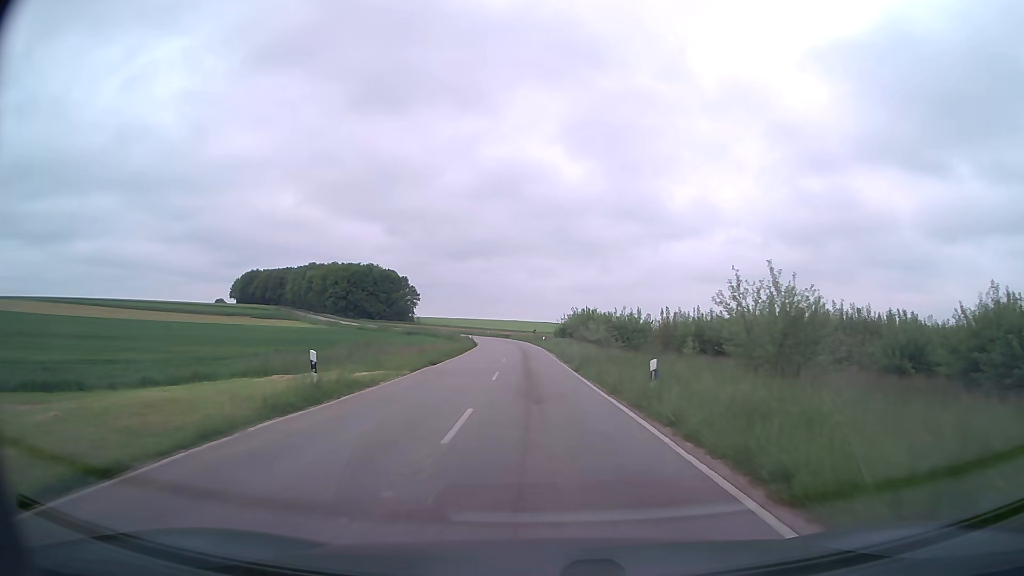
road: tertiary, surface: asphalt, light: Day
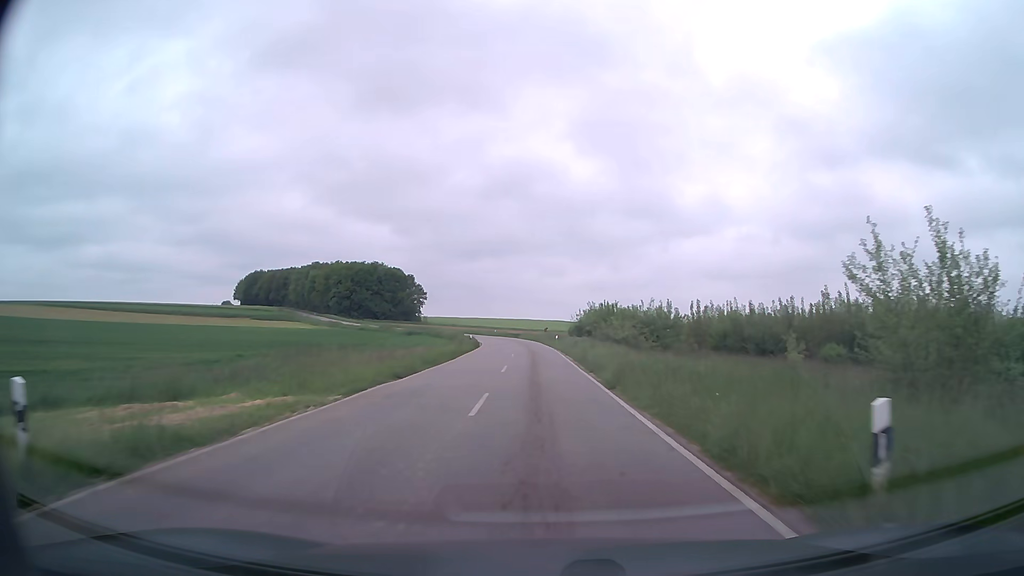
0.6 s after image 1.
(-0.1, +9.2) m; -1°
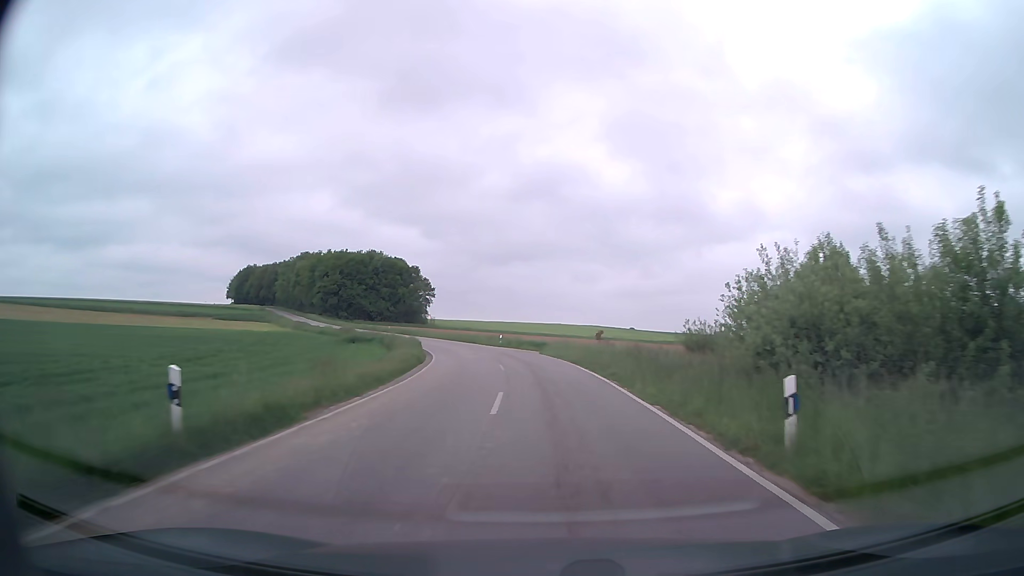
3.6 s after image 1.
(-1.4, +48.3) m; -3°
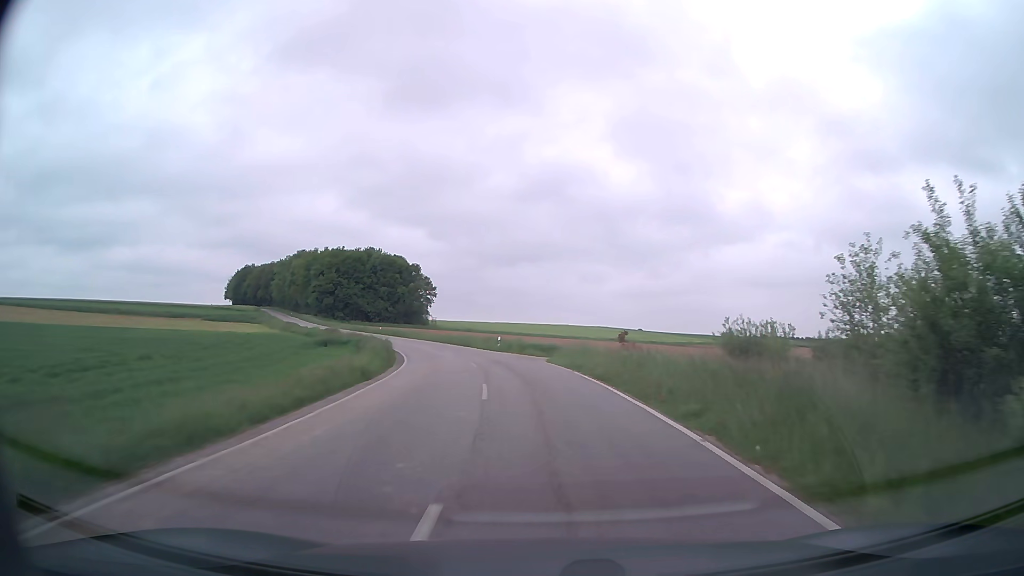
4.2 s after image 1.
(0.0, +10.0) m; 0°
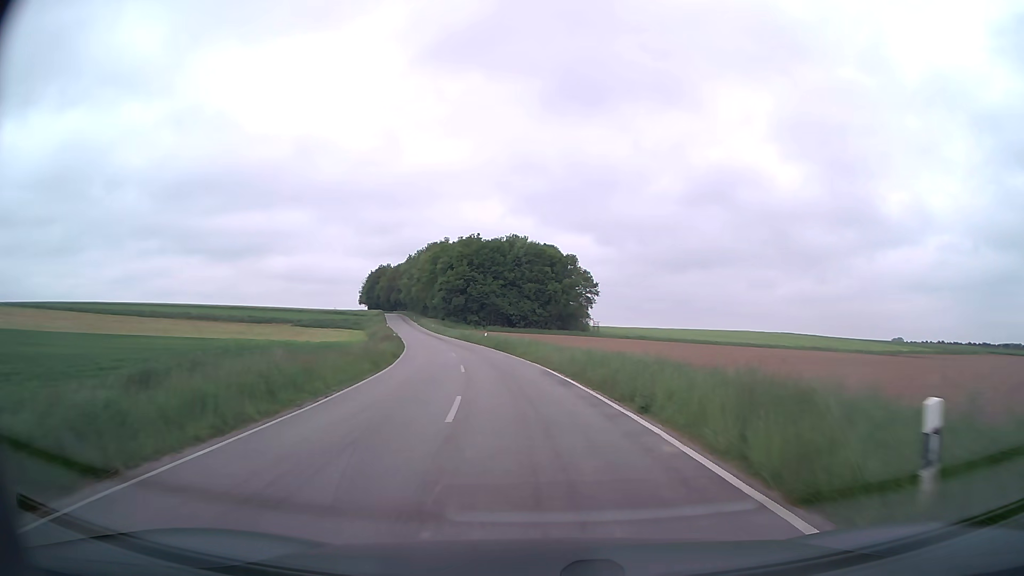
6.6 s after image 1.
(-3.9, +39.2) m; -14°
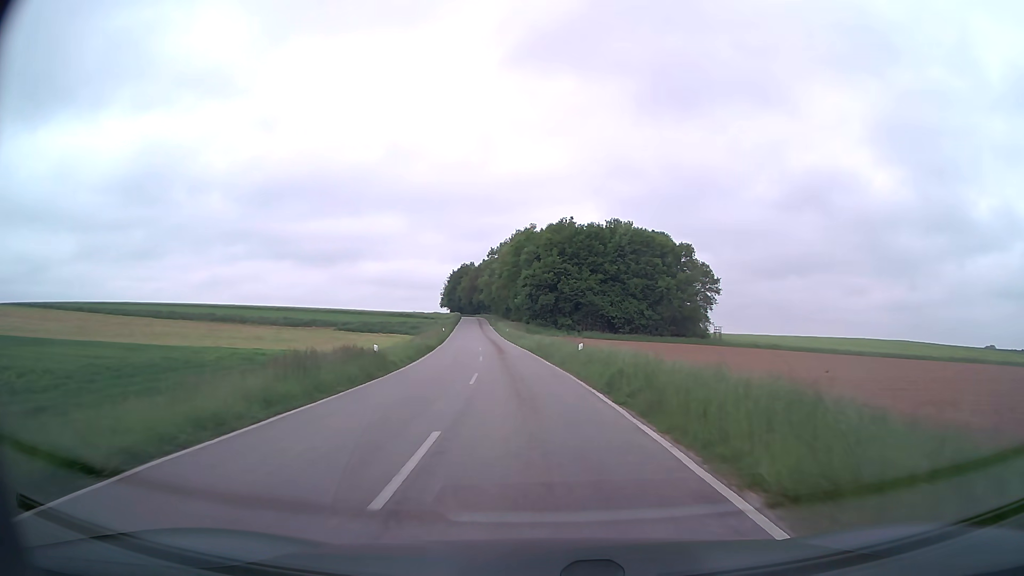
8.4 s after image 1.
(-2.5, +29.0) m; -8°
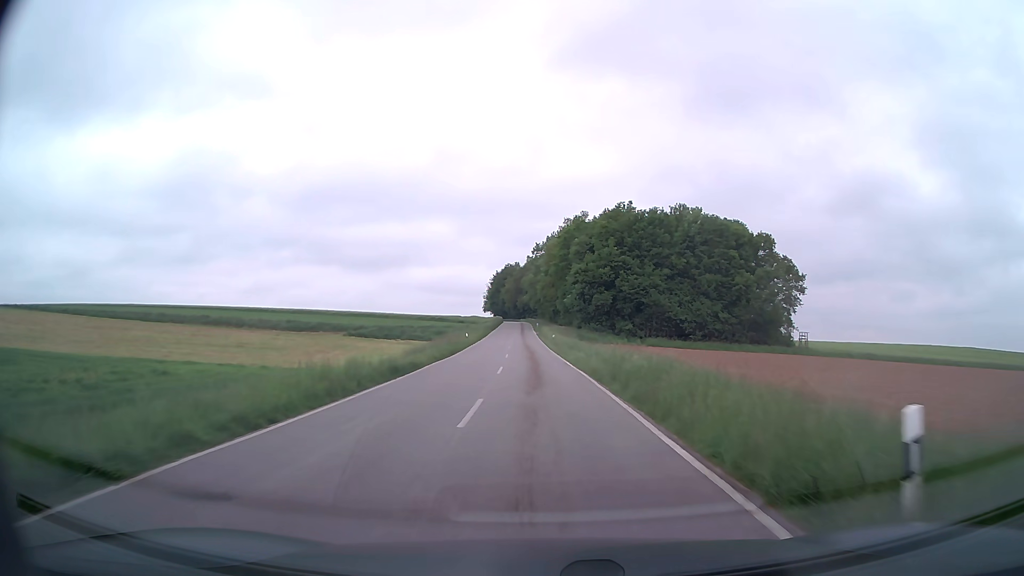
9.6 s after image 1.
(-0.8, +19.6) m; -4°
